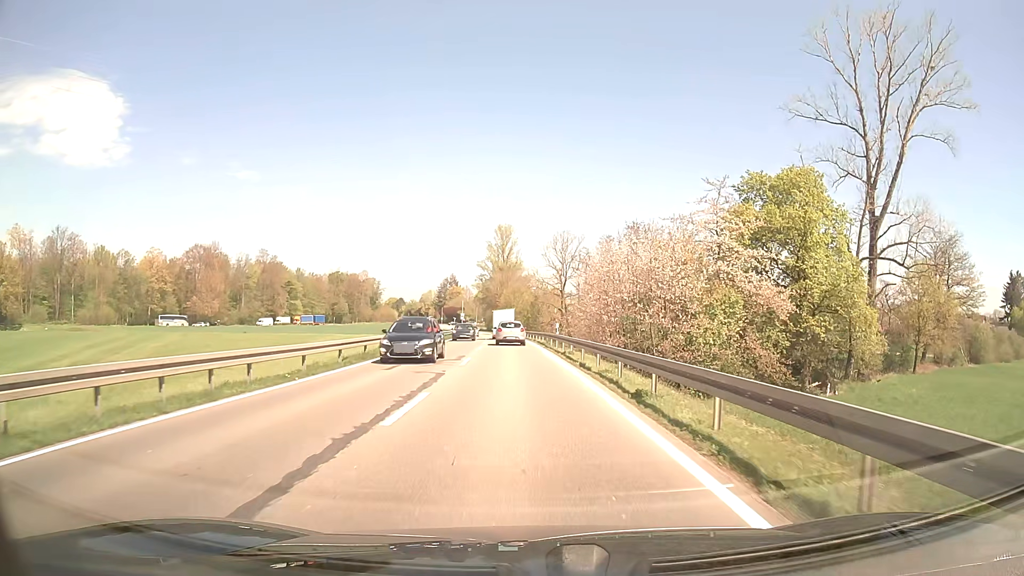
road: secondary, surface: asphalt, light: Day
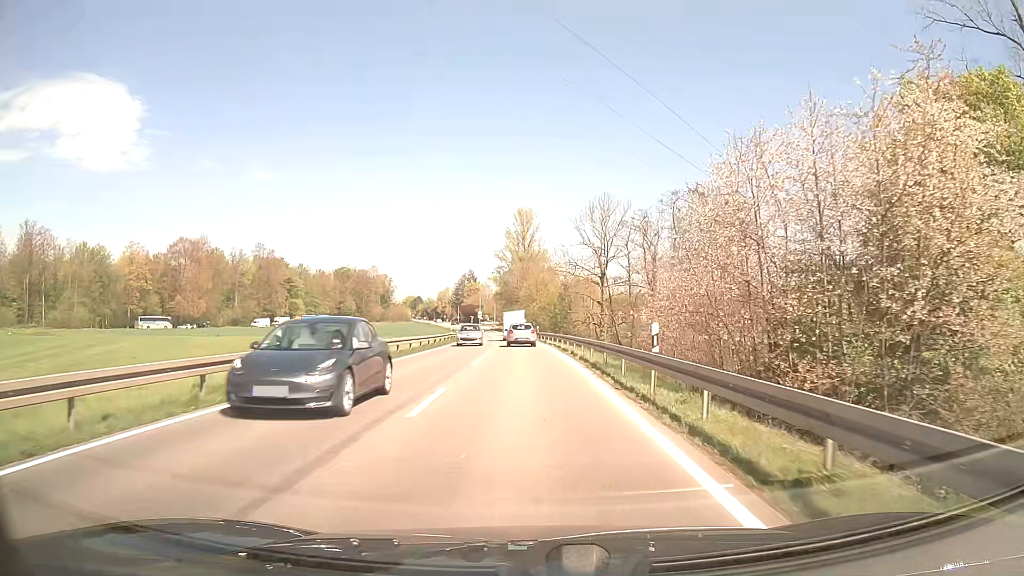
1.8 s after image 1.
(-0.5, +23.3) m; -2°
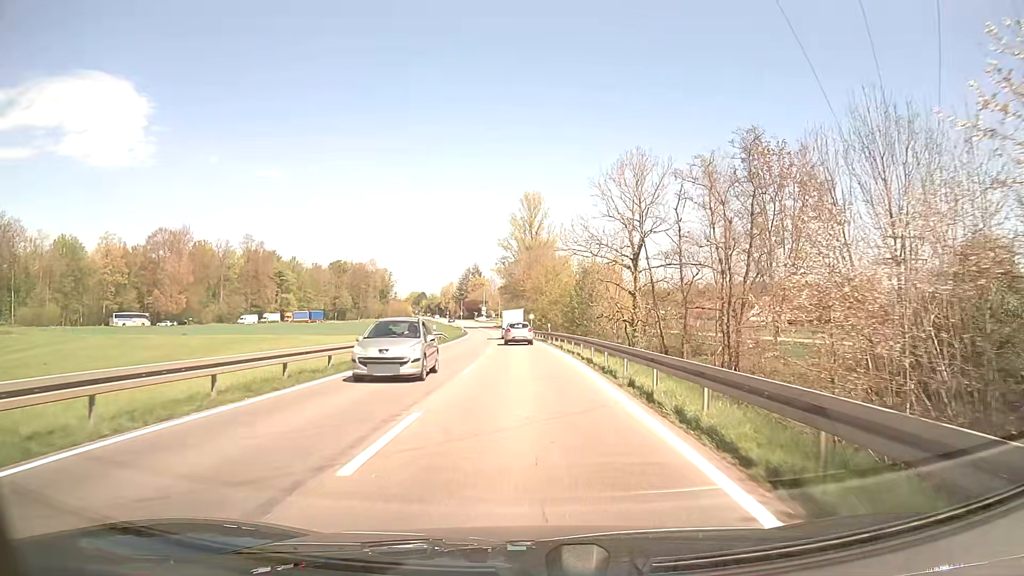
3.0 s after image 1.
(-0.1, +15.7) m; -1°
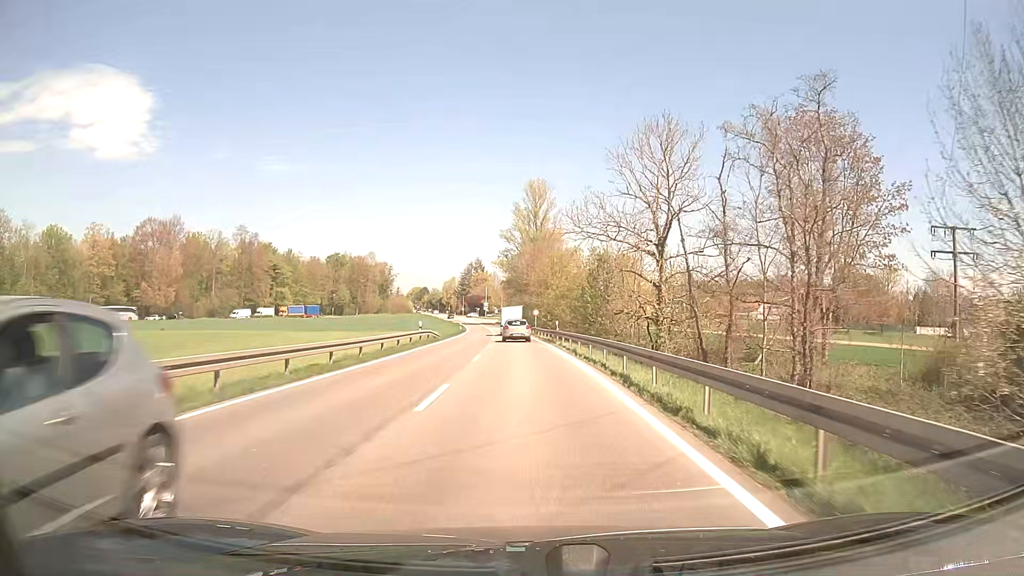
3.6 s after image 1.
(0.0, +7.9) m; 0°
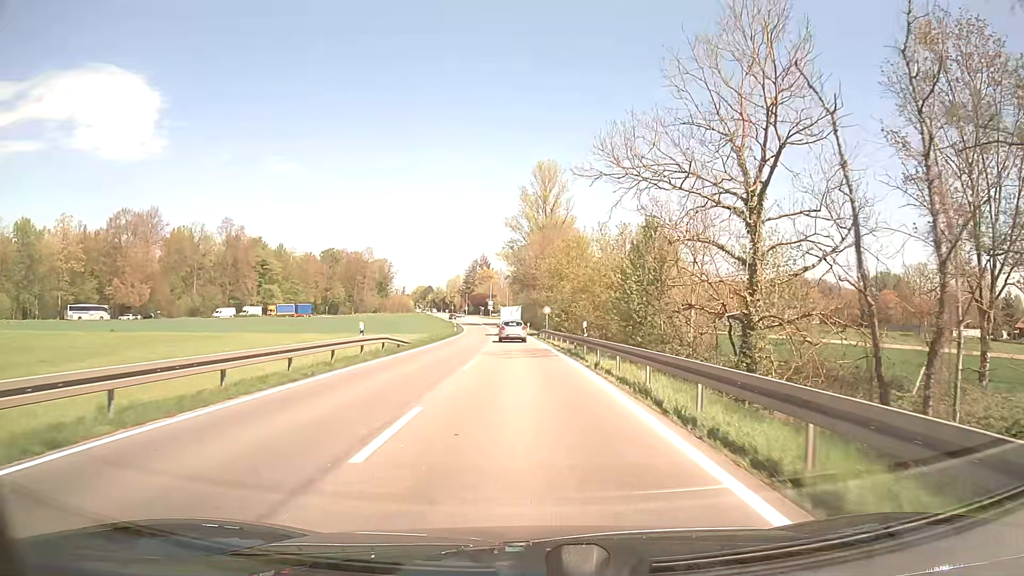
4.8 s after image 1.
(-0.1, +15.8) m; -1°
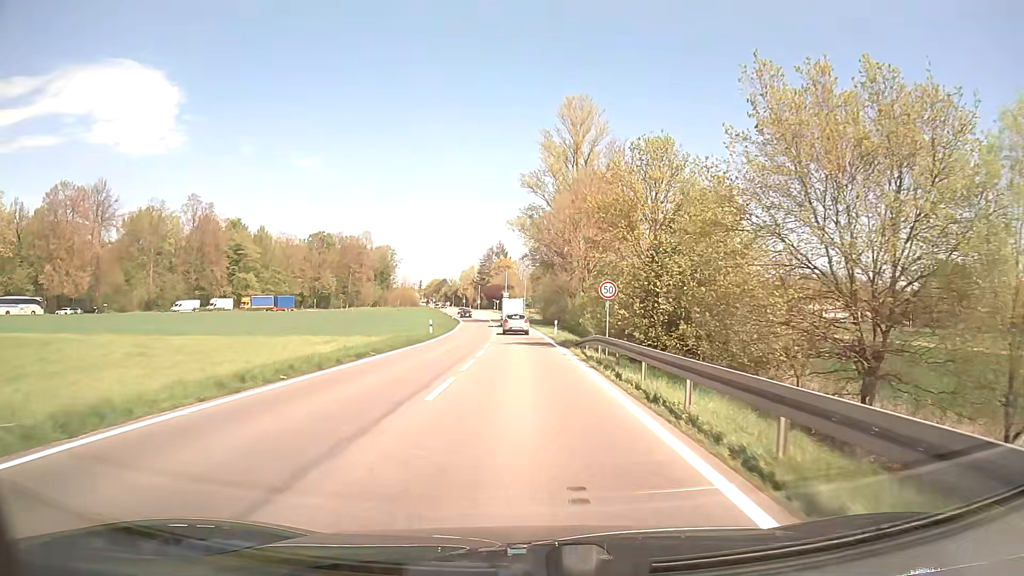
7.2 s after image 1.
(-0.5, +31.6) m; -2°
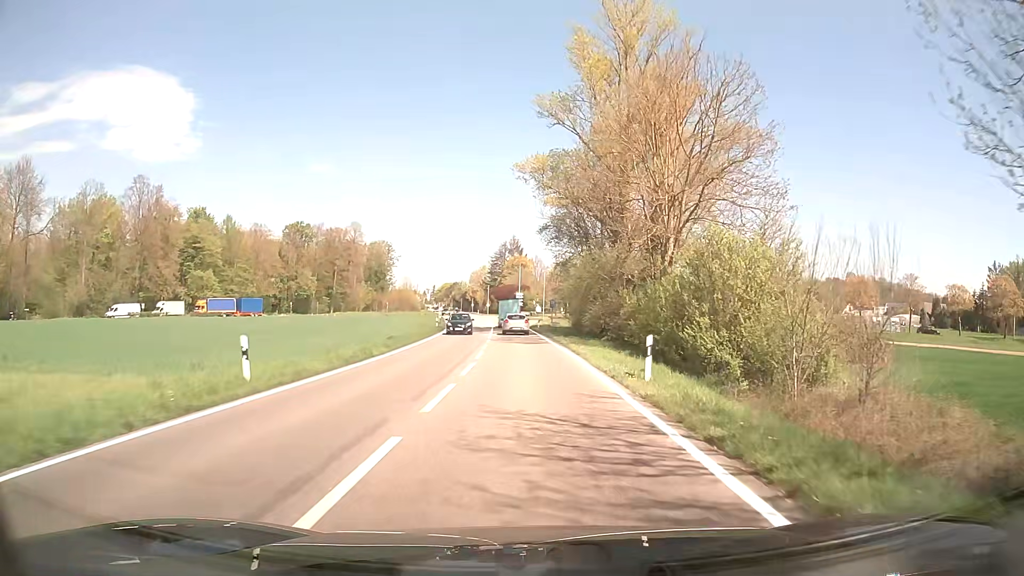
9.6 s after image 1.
(-0.4, +31.3) m; -1°
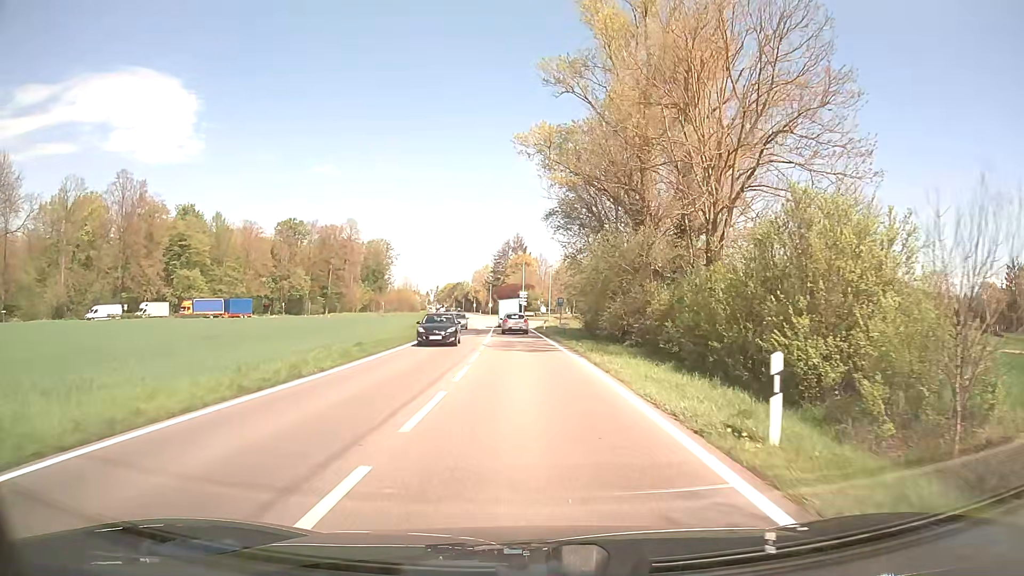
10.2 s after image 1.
(0.0, +7.6) m; -1°
(0, +10) (0, +20) (0, +30) (-1, +40) (-1, +50) (-2, +60) (-2, +70) (-3, +80) (-3, +90) (-4, +100) m
